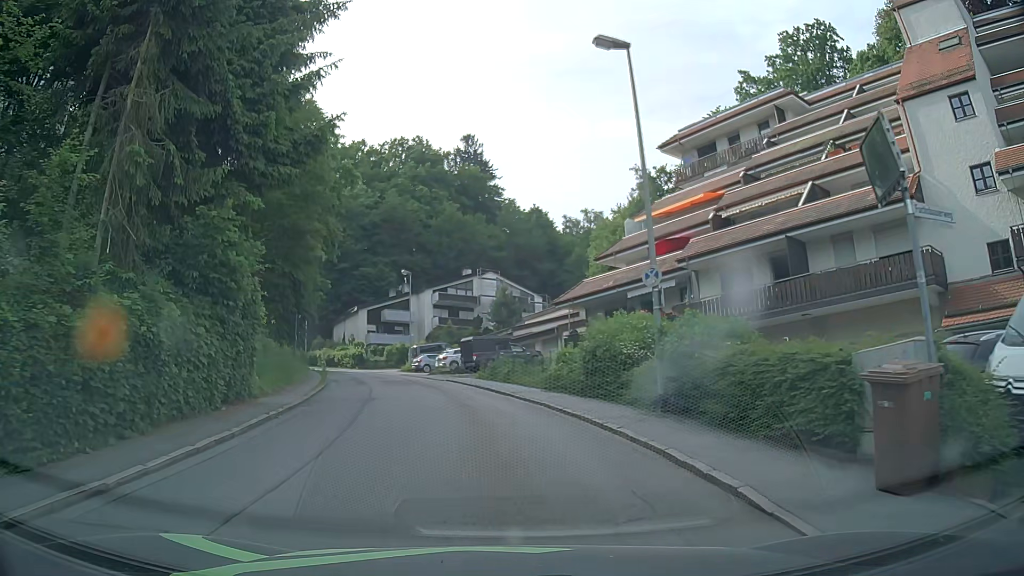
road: residential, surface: asphalt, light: Day
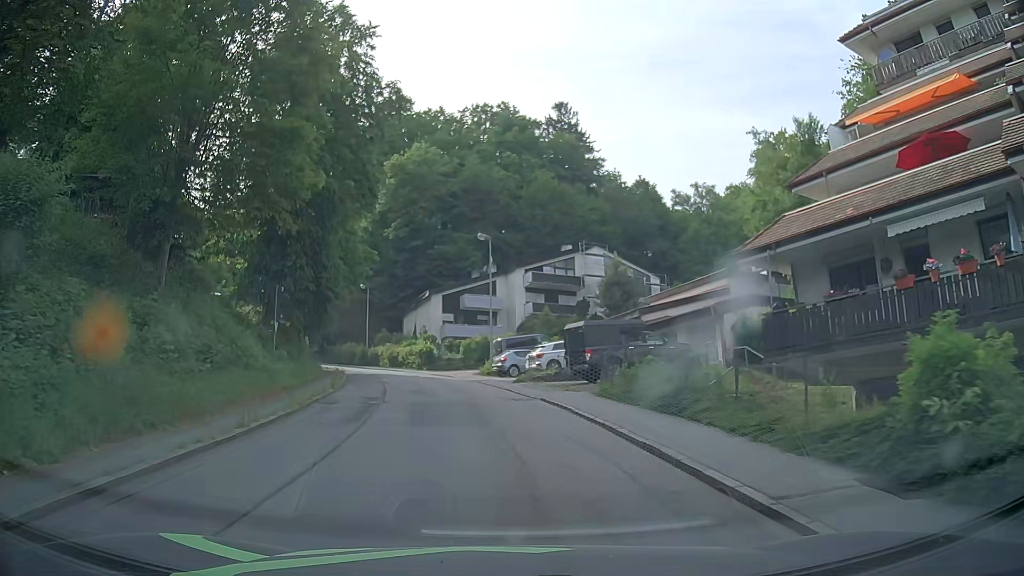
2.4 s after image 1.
(-1.1, +15.9) m; -8°
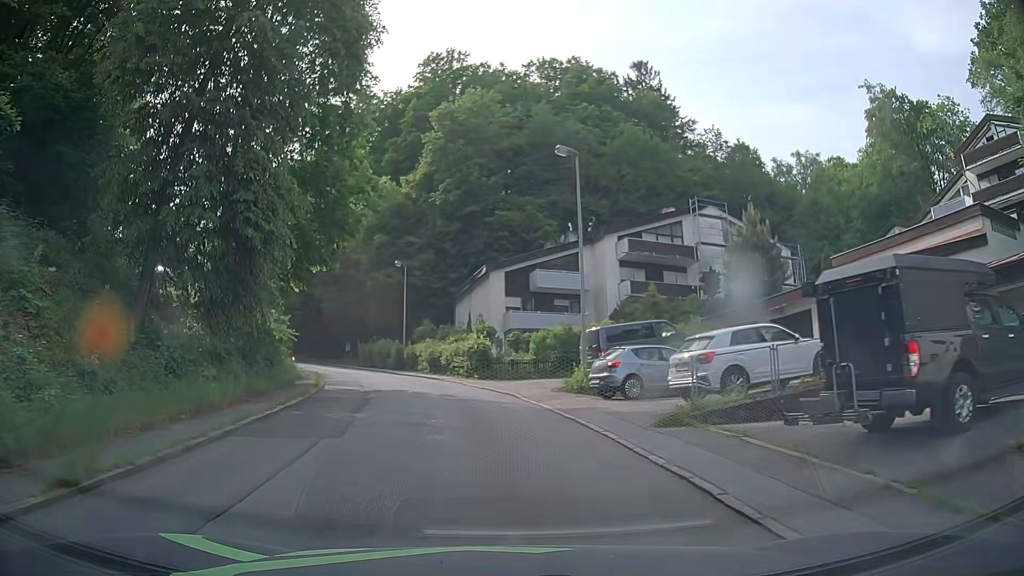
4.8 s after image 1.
(-0.9, +17.2) m; -5°
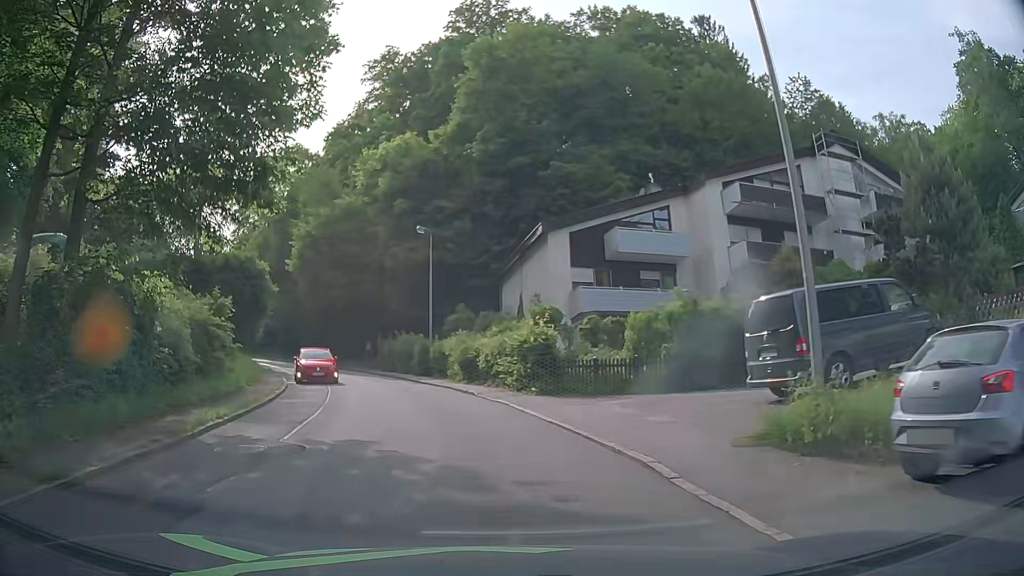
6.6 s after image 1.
(-0.8, +13.4) m; -5°
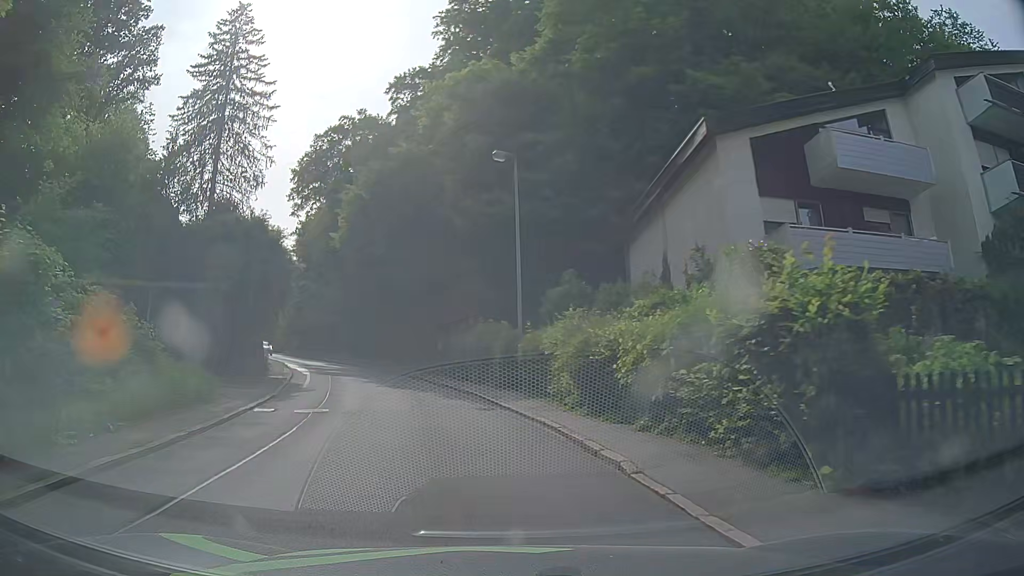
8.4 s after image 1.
(-0.9, +13.6) m; -11°
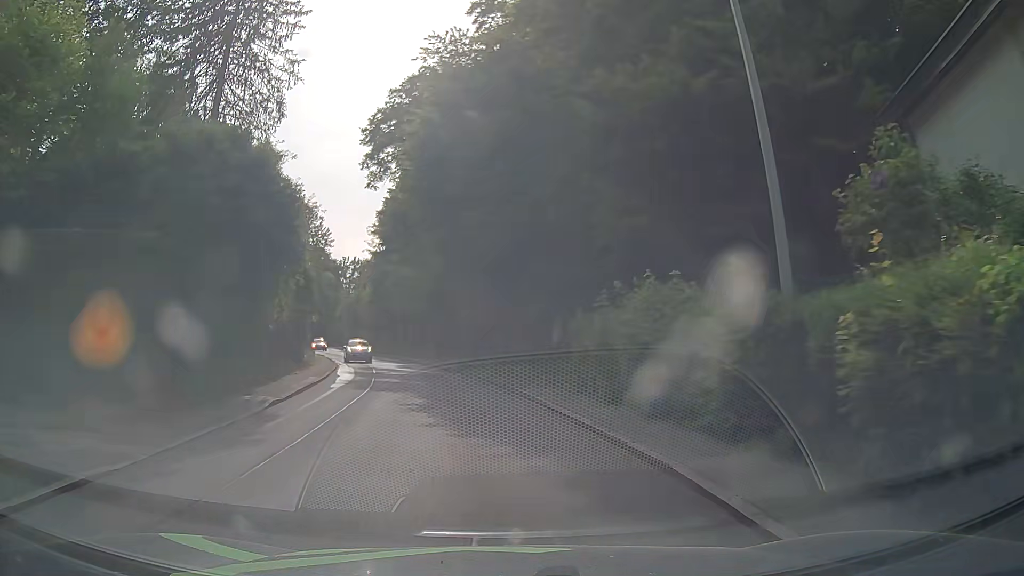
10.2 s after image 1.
(-0.8, +13.7) m; -8°
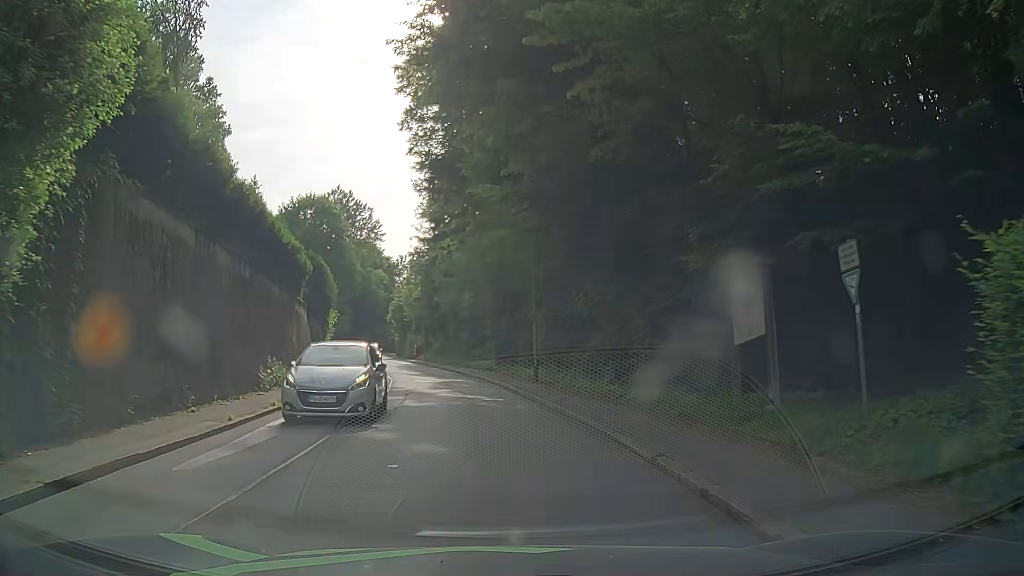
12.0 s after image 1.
(-0.9, +13.8) m; -5°
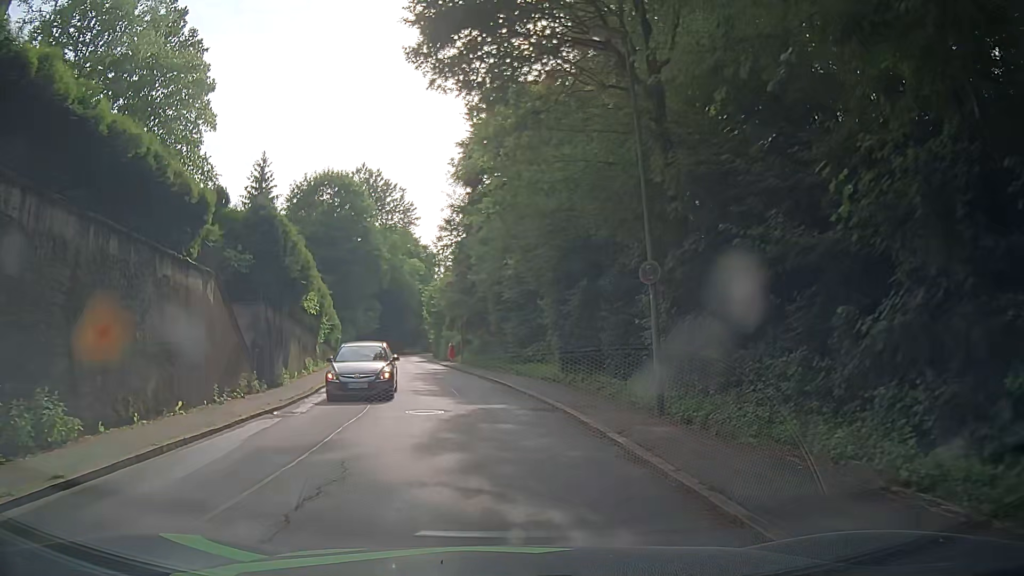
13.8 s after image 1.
(-0.8, +13.8) m; -5°
(0, +10) (-1, +20) (-3, +30) (-5, +40) (-7, +49) (-9, +59) (-11, +69) (-12, +79) (-12, +89) (-10, +99) m
